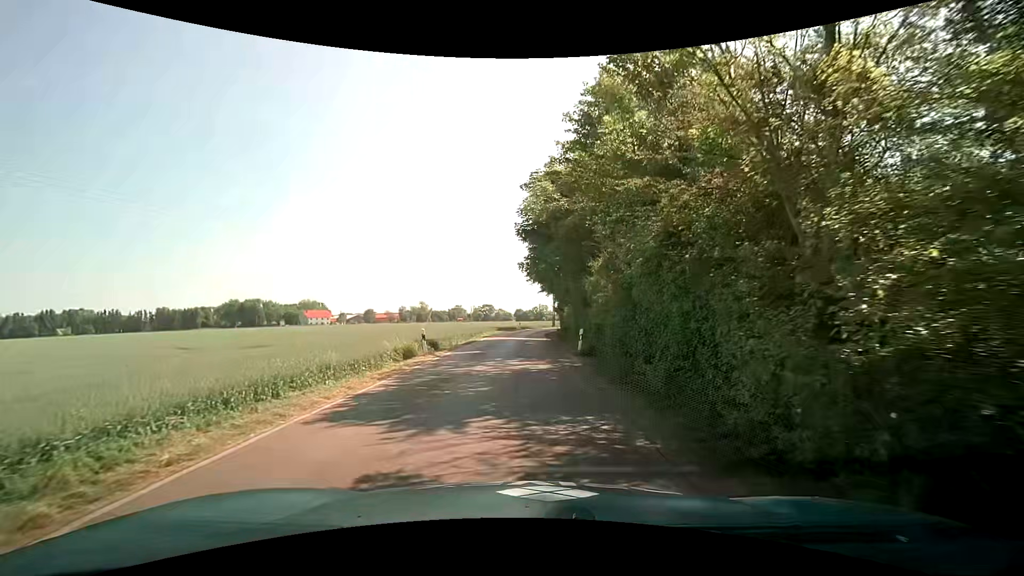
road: unclassified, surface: asphalt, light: Day
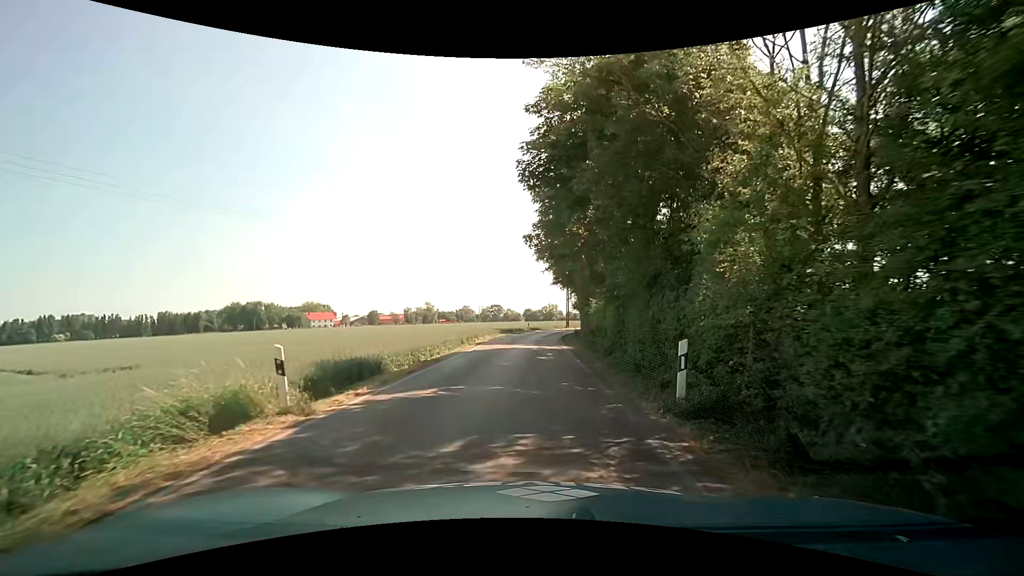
(-0.2, +12.0) m; -1°
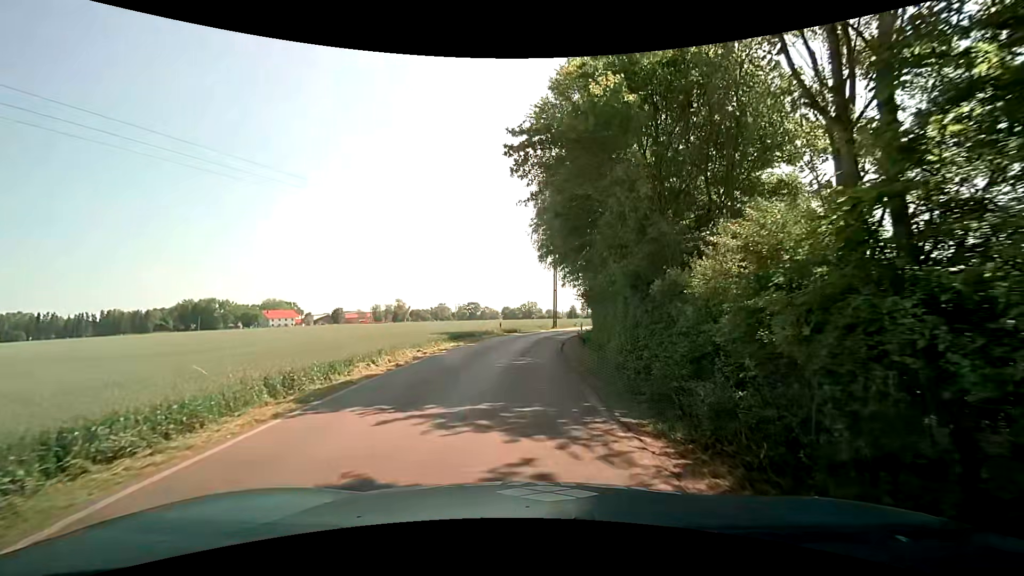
(+0.3, +20.8) m; +2°
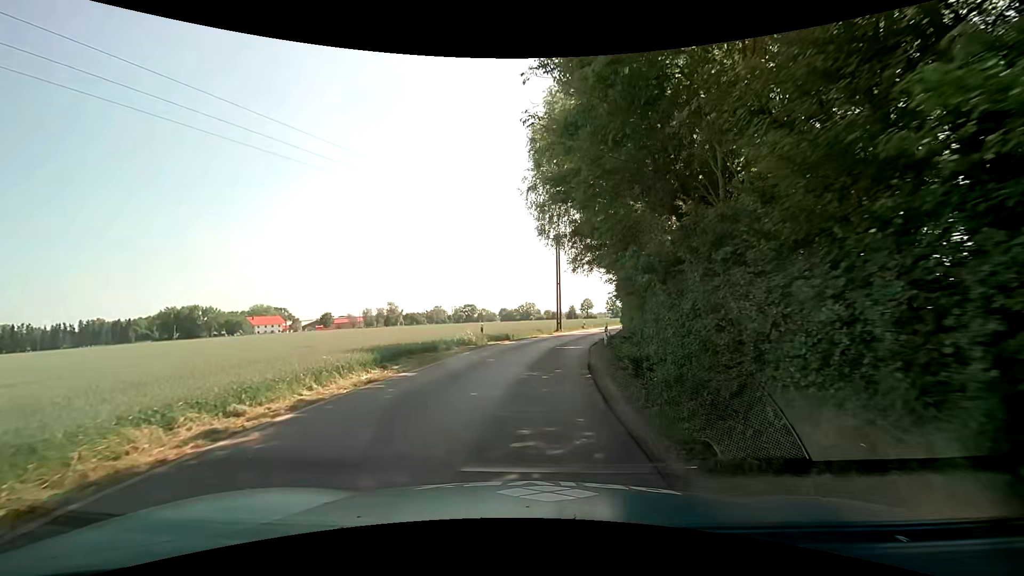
(+0.2, +13.0) m; 0°
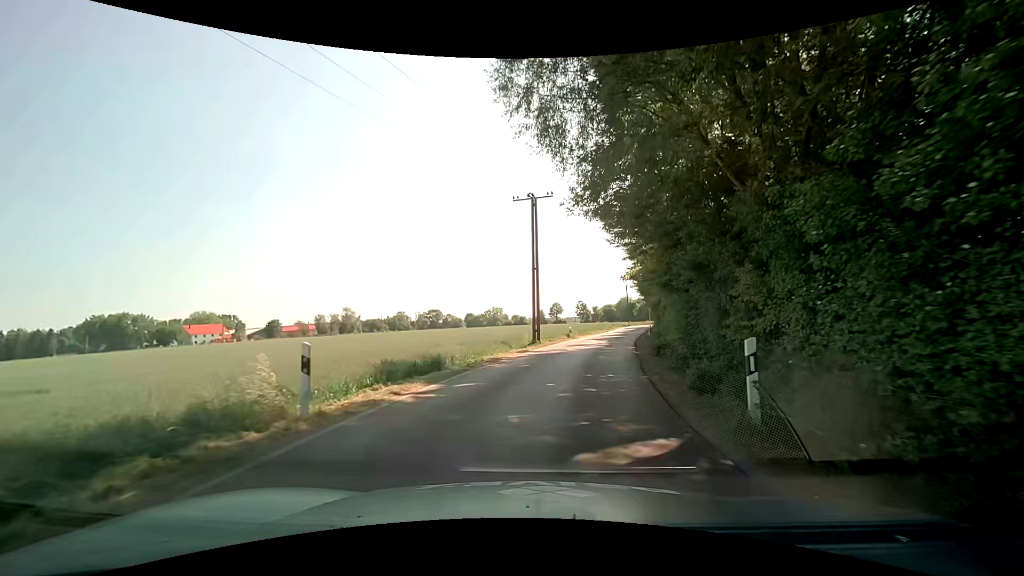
(+0.4, +17.9) m; +3°
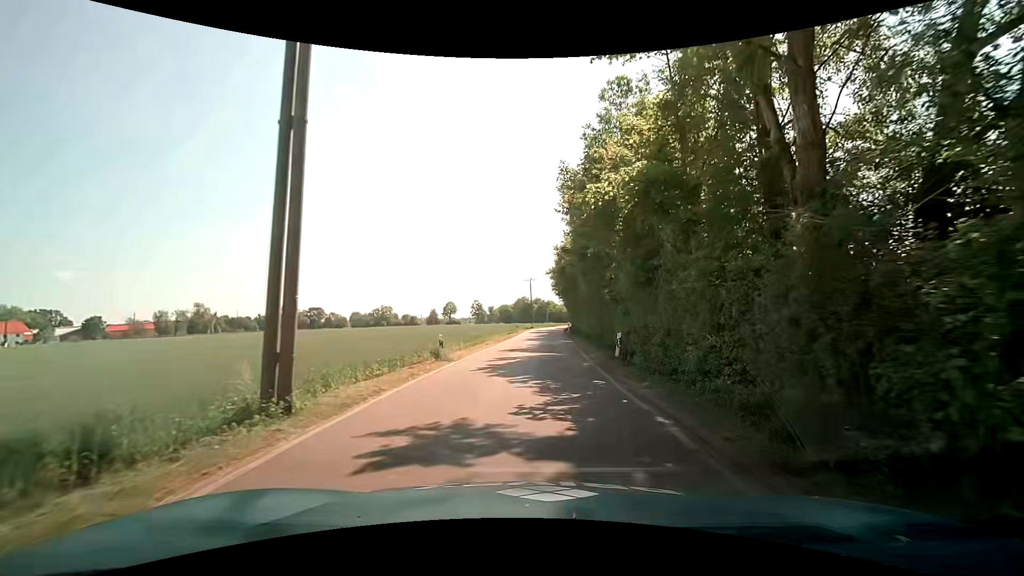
(+2.8, +22.6) m; +13°
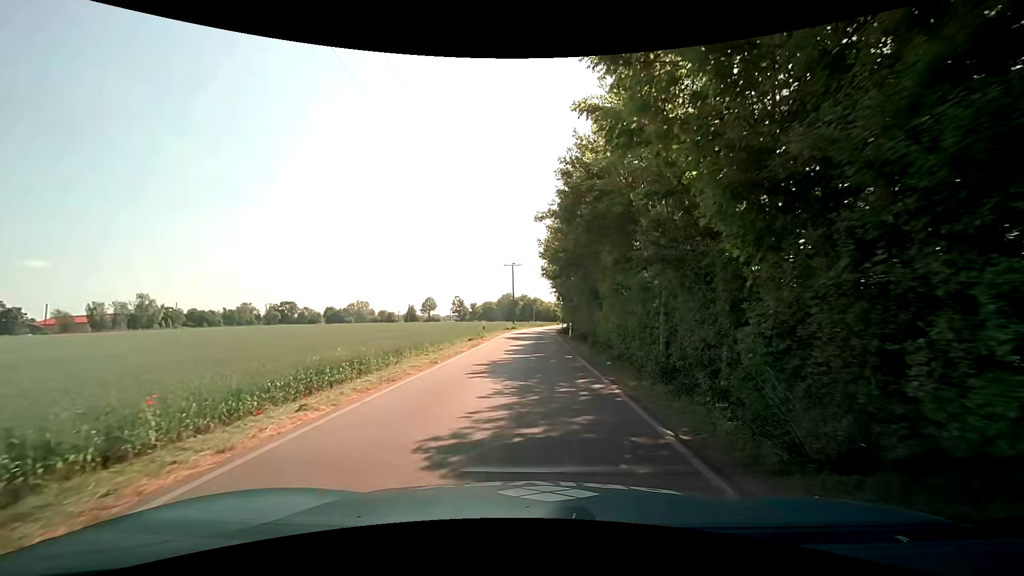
(+0.8, +23.1) m; +2°
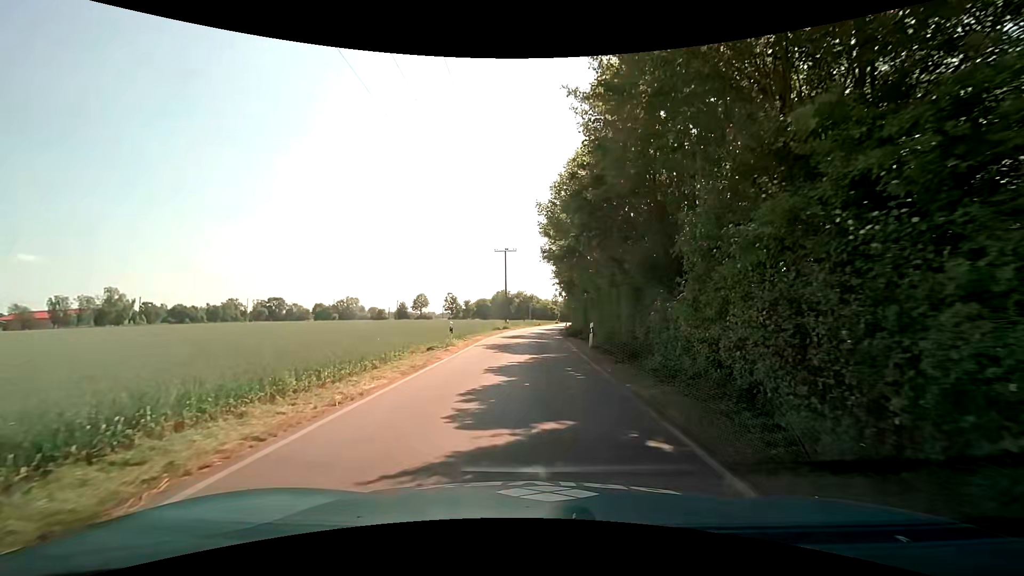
(-0.1, +13.1) m; -1°
(0, +10) (+1, +20) (+1, +30) (+1, +40) (+2, +50) (+3, +60) (+4, +70) (+5, +80) (+6, +90) (+8, +100) m
